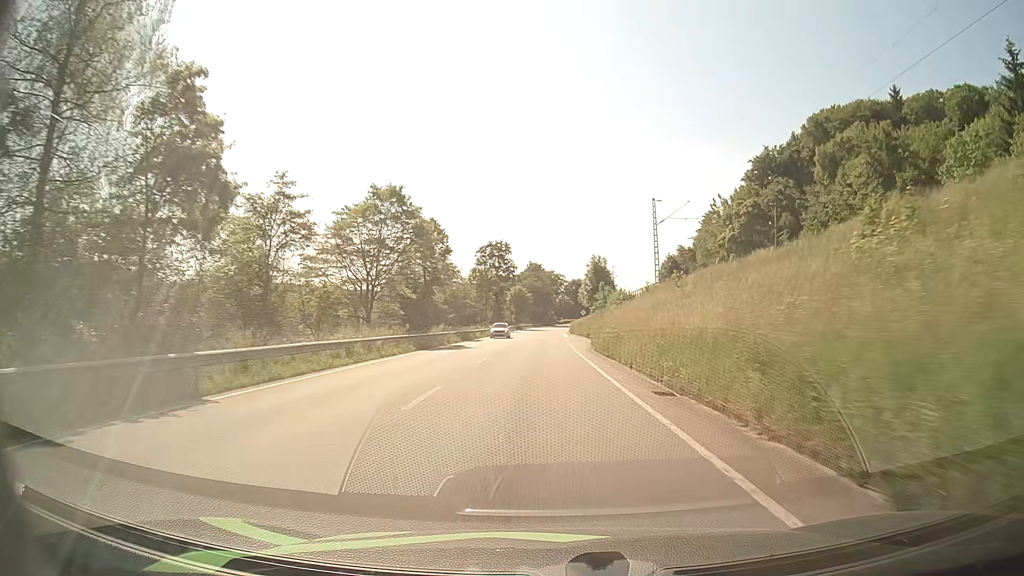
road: primary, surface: asphalt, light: Day
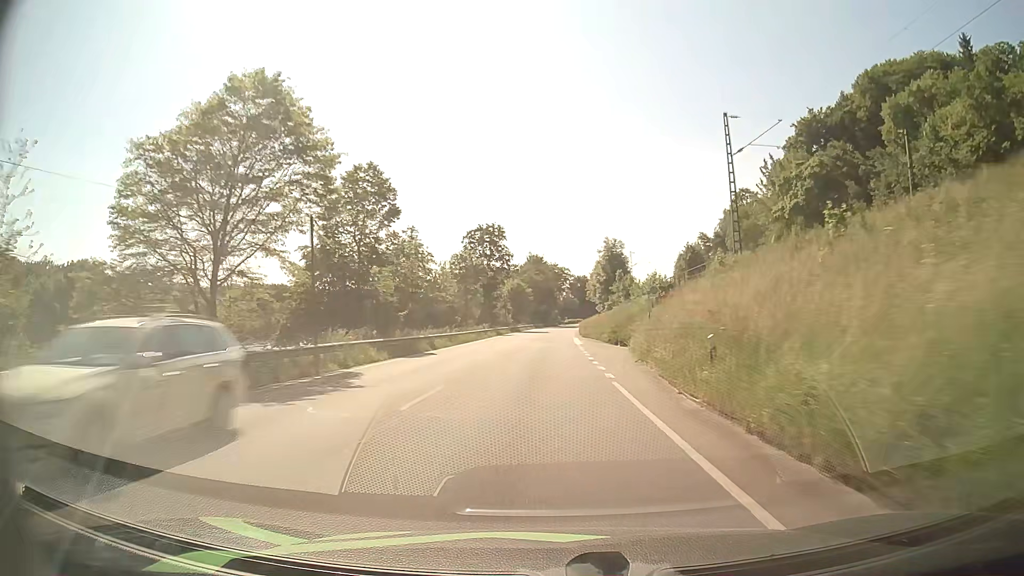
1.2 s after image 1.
(-0.2, +24.4) m; -1°
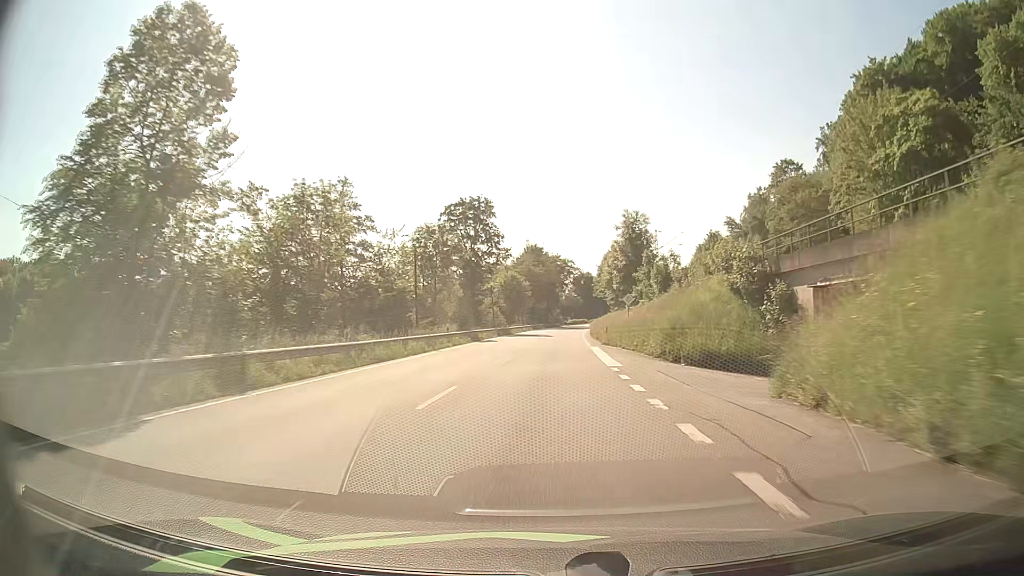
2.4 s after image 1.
(0.0, +24.5) m; 0°
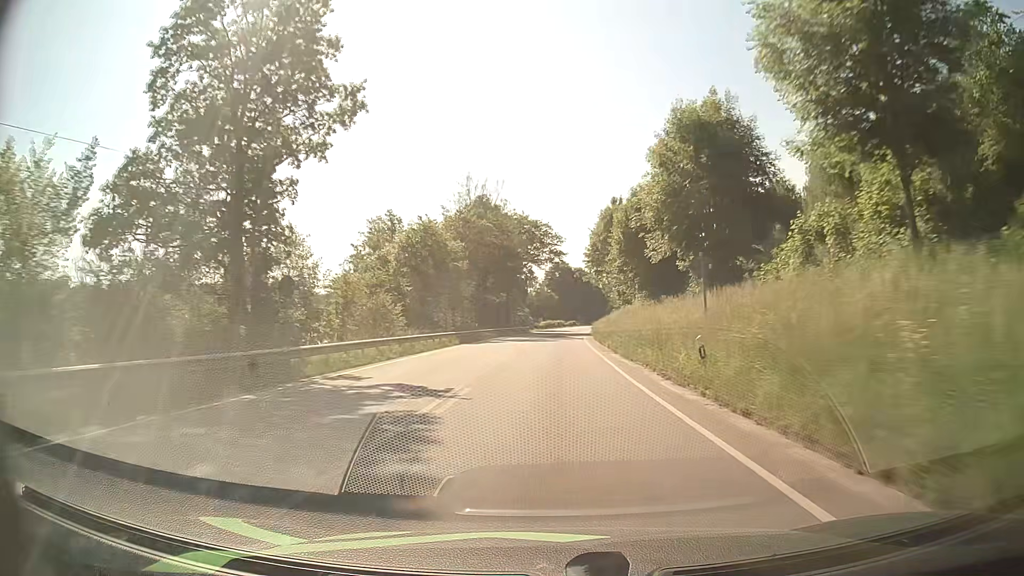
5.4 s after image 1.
(+1.0, +61.8) m; +2°
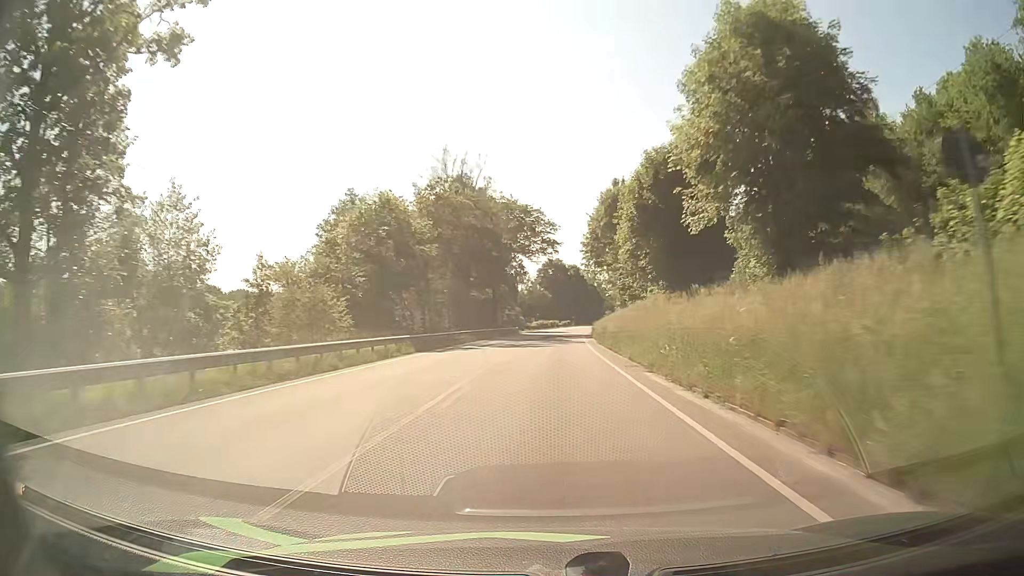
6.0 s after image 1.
(+0.1, +12.4) m; +1°
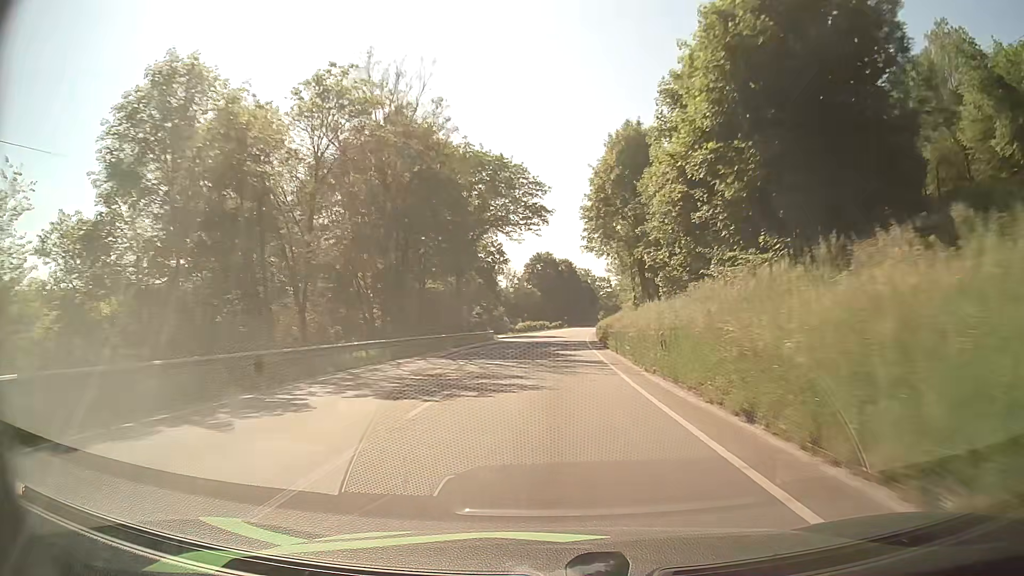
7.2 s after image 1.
(+0.3, +24.8) m; +1°
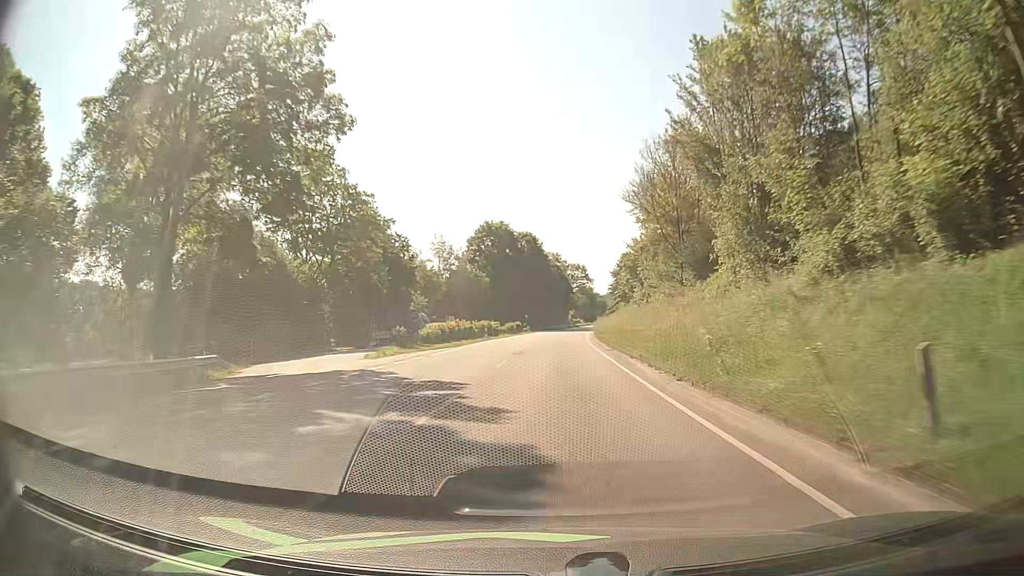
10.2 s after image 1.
(+1.0, +62.0) m; +3°
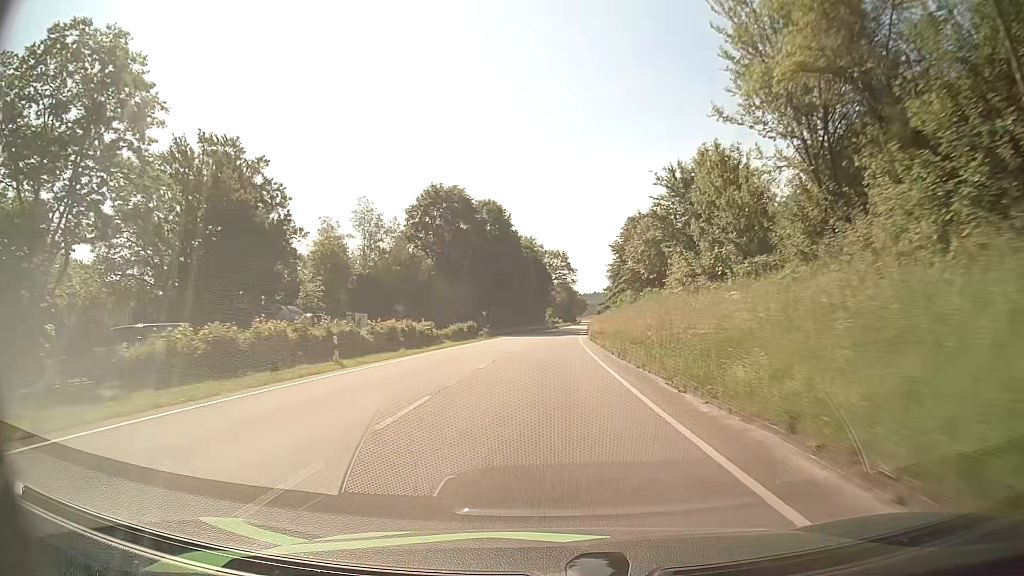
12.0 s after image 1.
(+0.9, +37.2) m; +2°
(0, +10) (0, +20) (0, +30) (+1, +40) (+1, +50) (+1, +60) (+2, +70) (+2, +80) (+3, +90) (+3, +100) m
